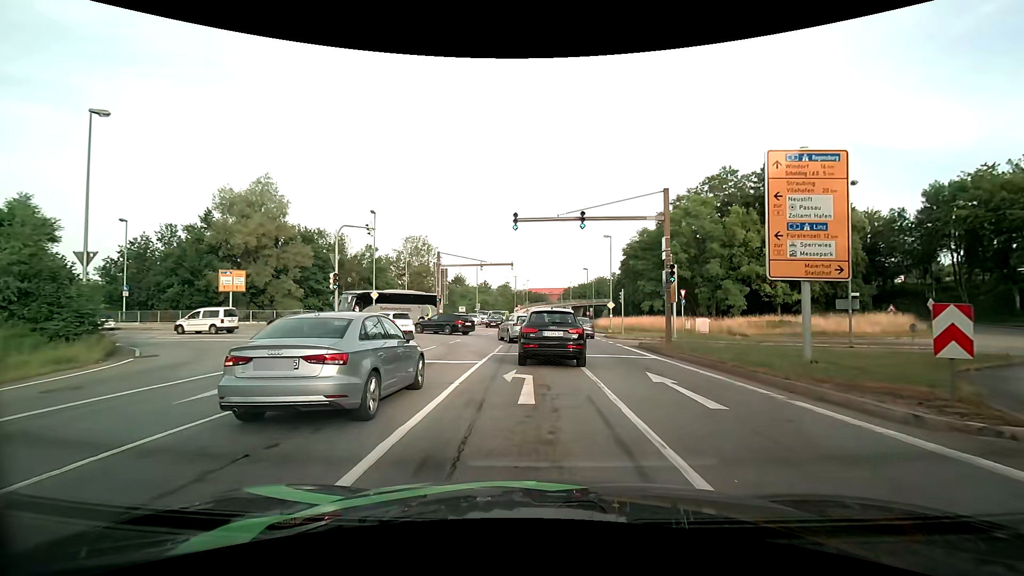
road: primary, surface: asphalt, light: Day
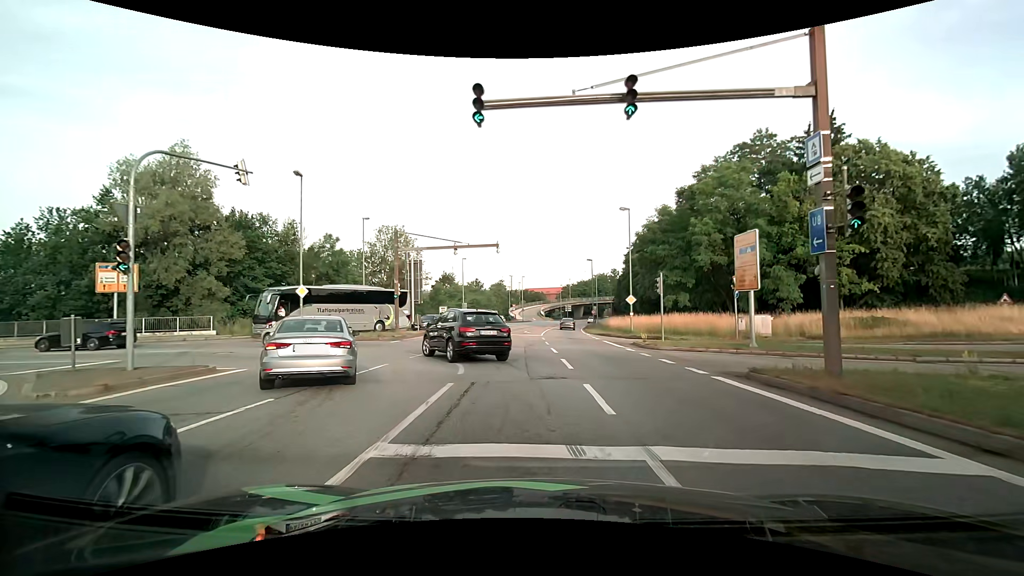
(0.0, +12.9) m; 0°
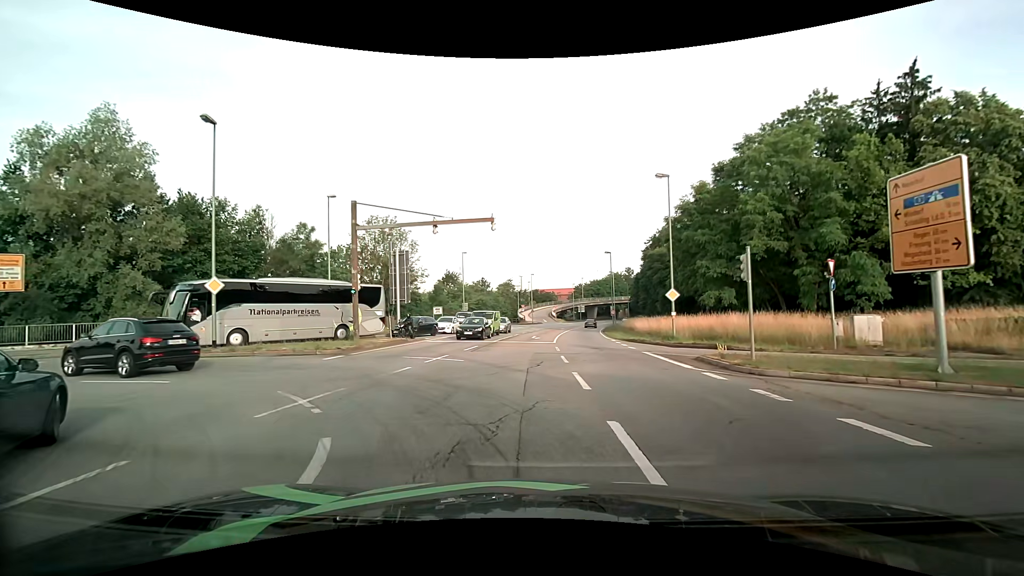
(0.0, +9.4) m; -1°
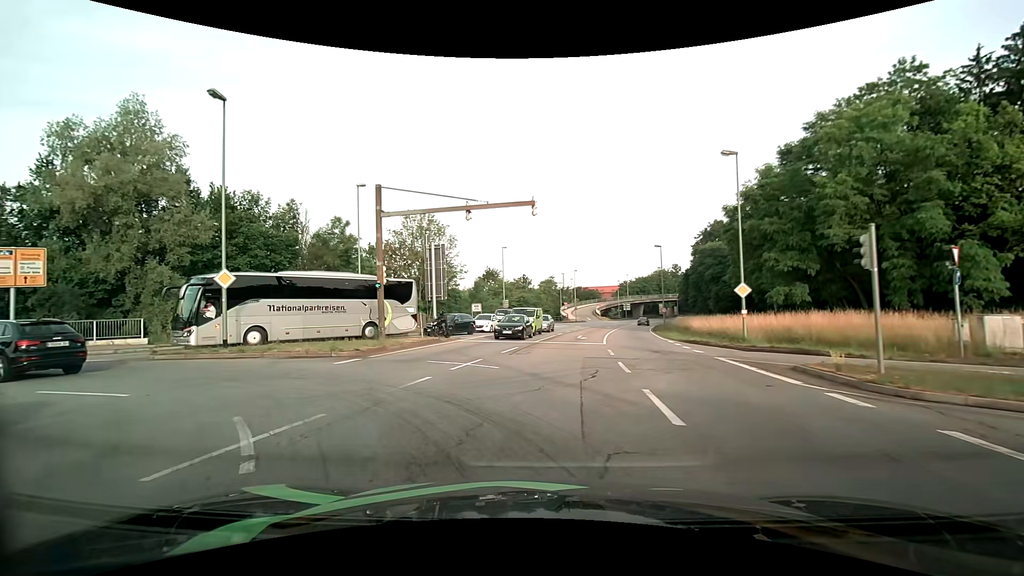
(-0.1, +3.2) m; -5°
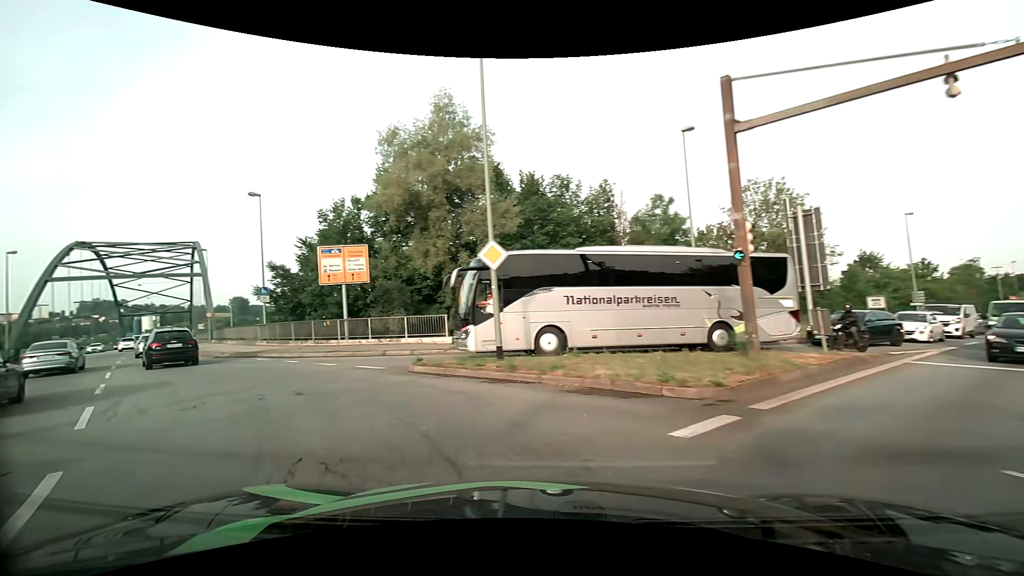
(-2.8, +9.5) m; -35°
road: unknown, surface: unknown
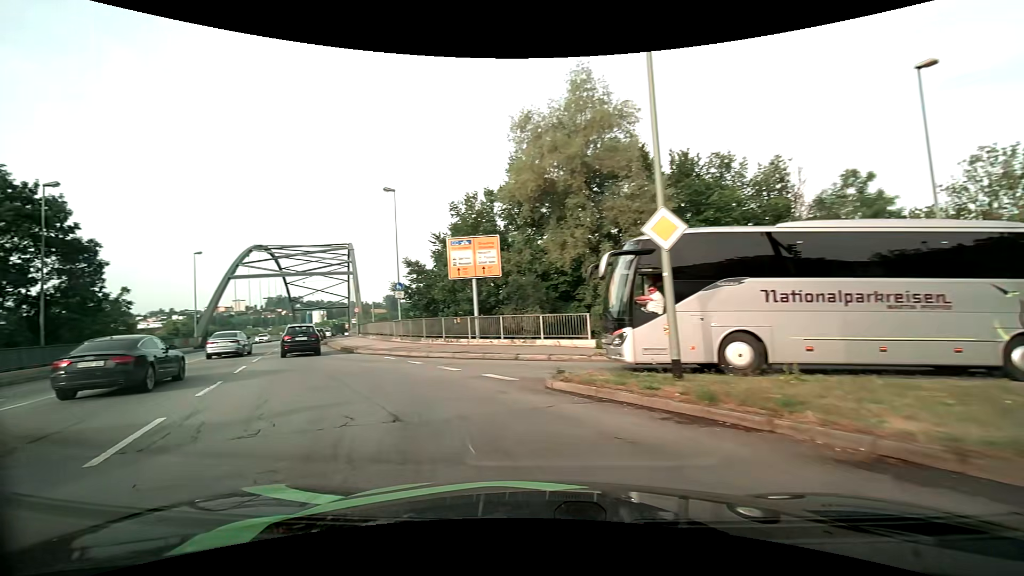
(-0.6, +3.6) m; -17°
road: primary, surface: asphalt
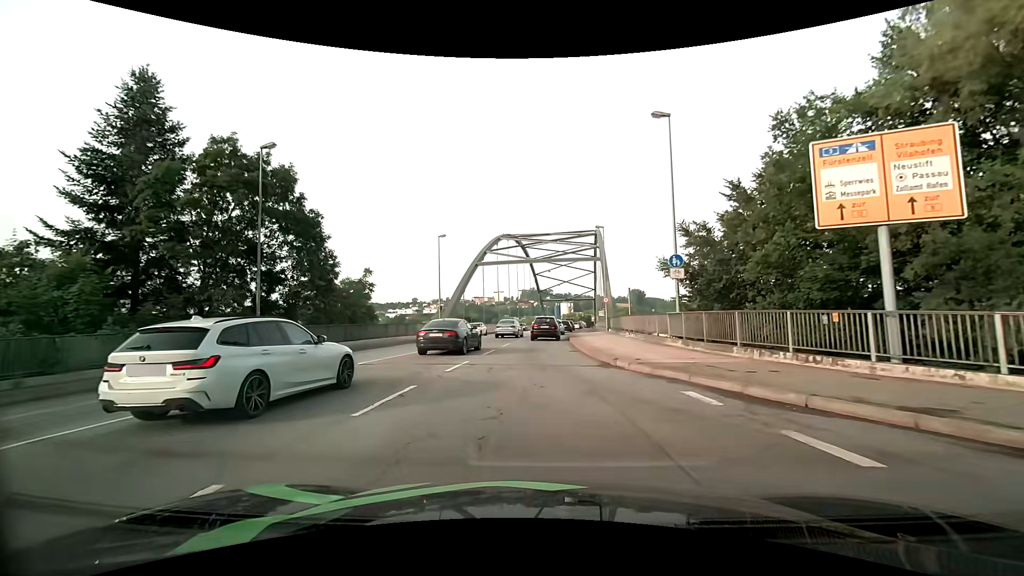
(-3.6, +11.2) m; -28°
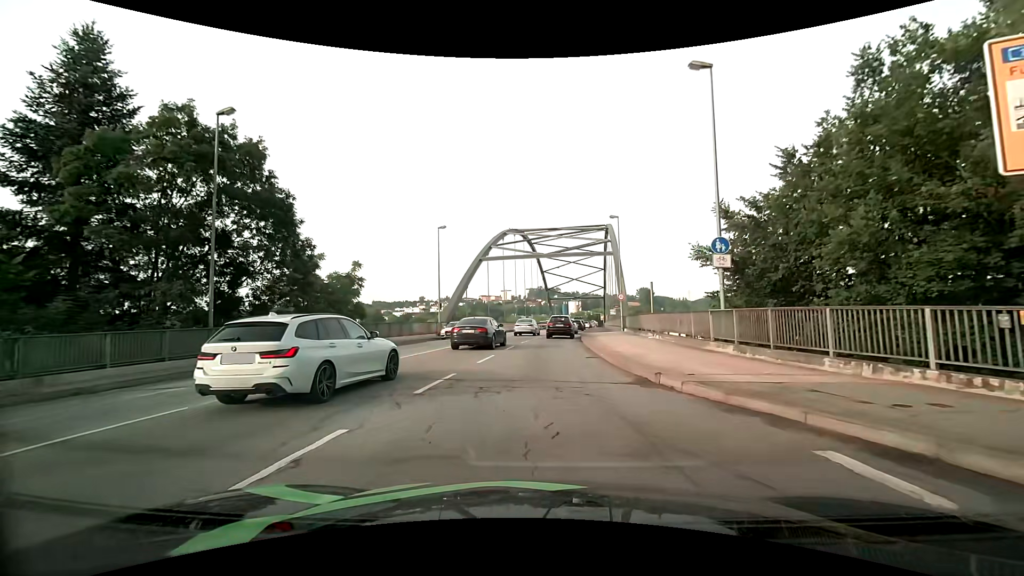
(0.0, +4.2) m; -1°
